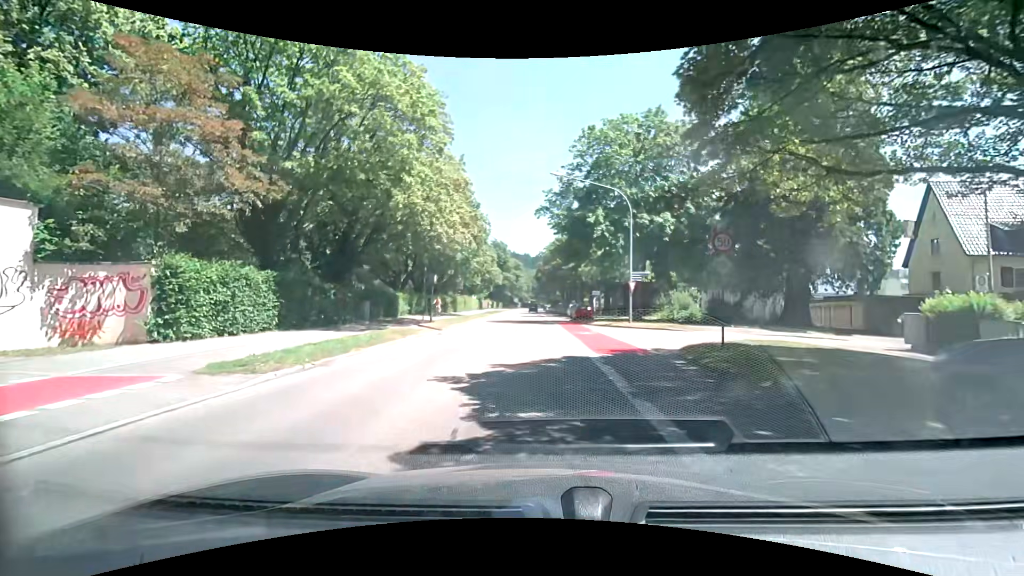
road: secondary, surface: asphalt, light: Day
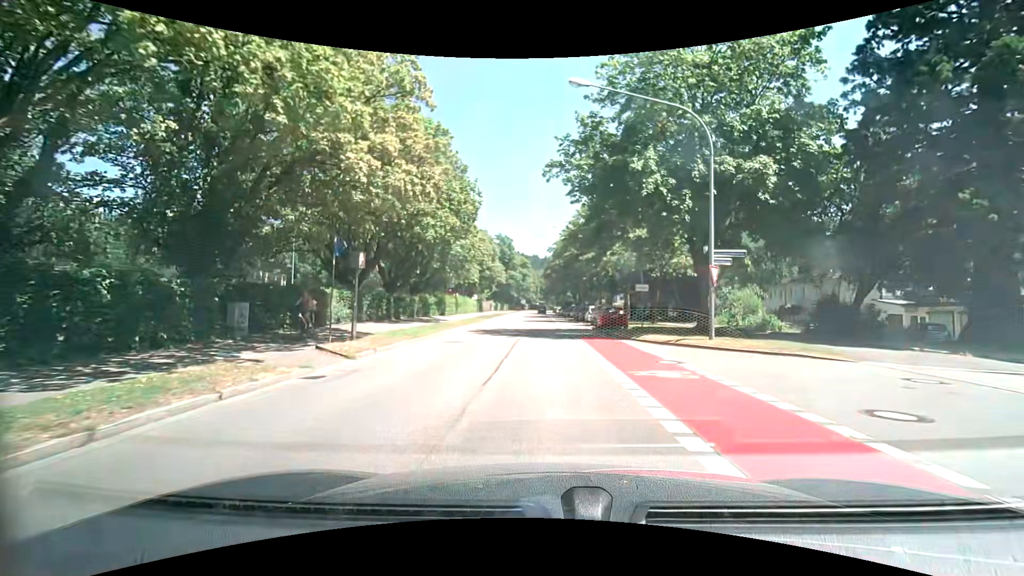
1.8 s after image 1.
(-0.4, +14.1) m; -1°
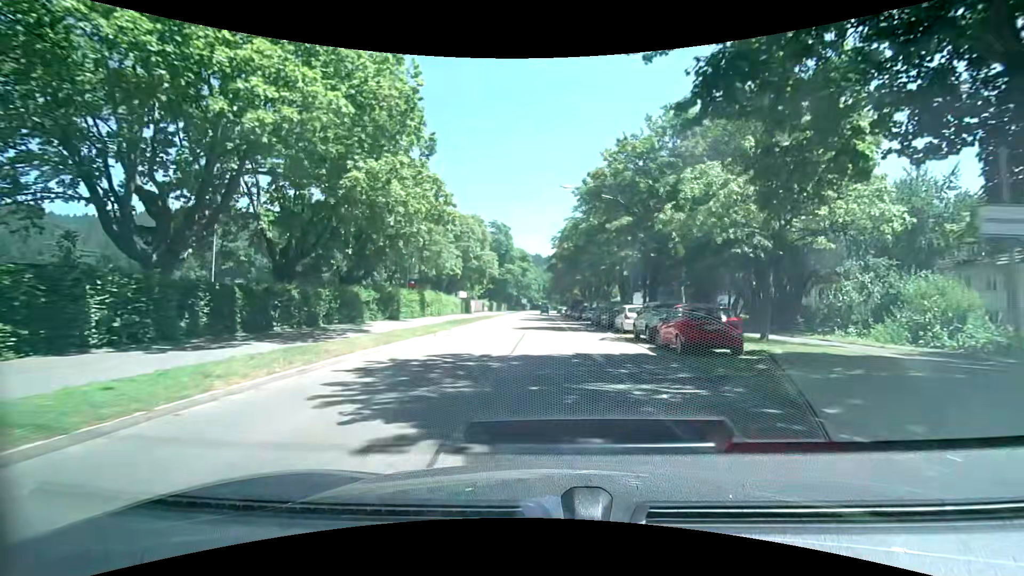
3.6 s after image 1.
(-0.3, +18.3) m; -1°
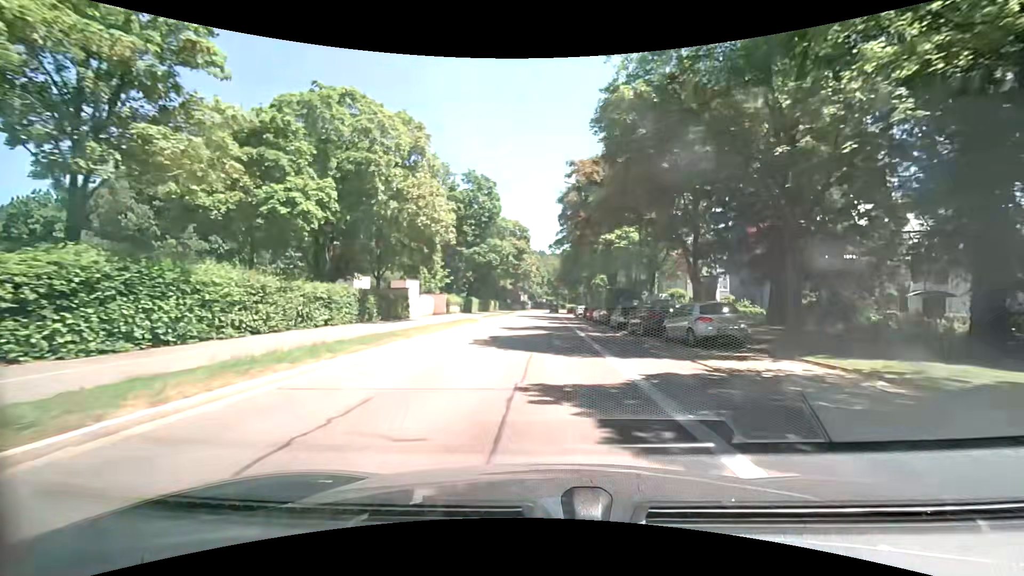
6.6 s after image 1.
(-0.2, +36.2) m; 0°
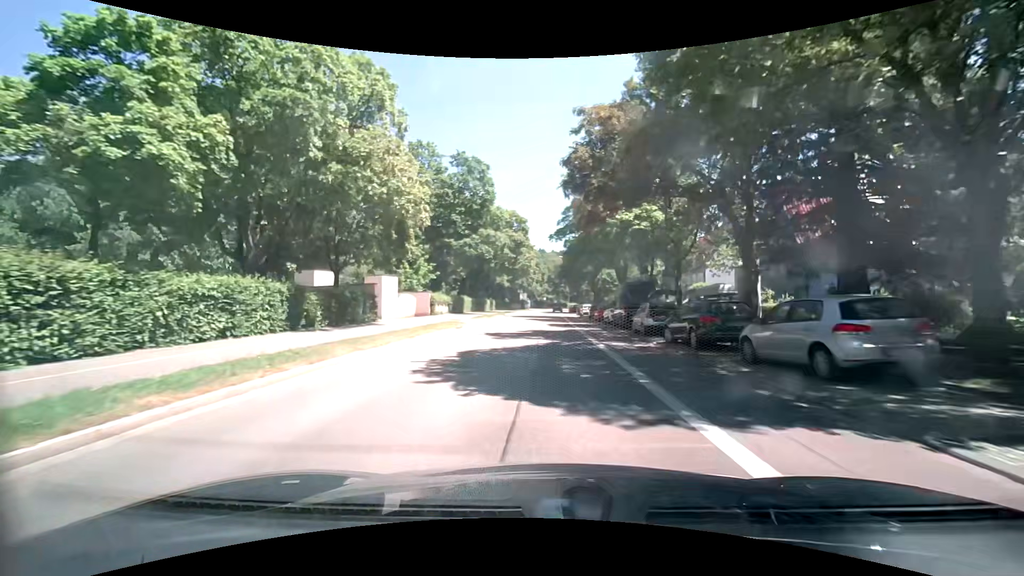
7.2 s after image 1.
(0.0, +7.6) m; -1°
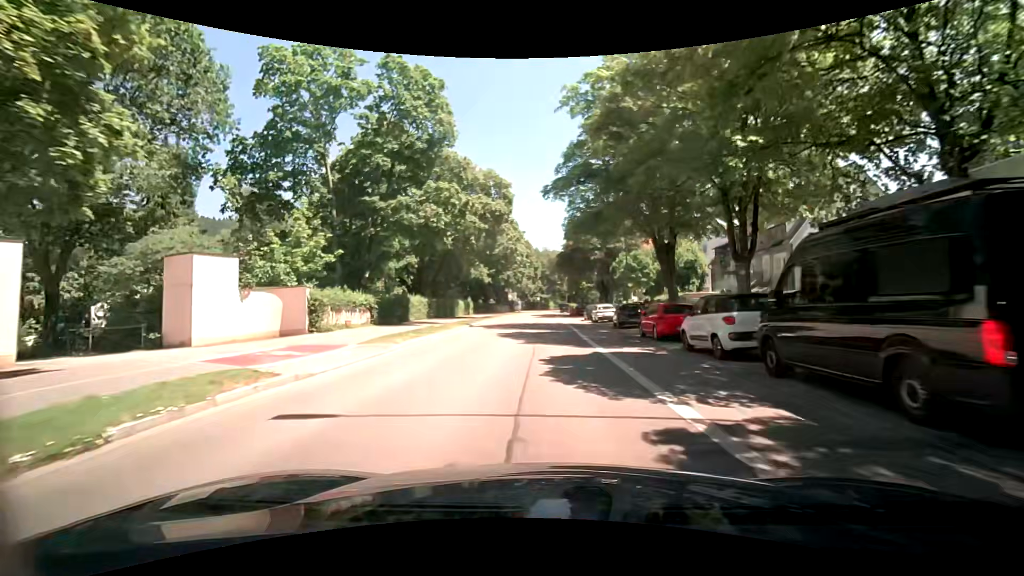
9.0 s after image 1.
(+0.3, +22.5) m; +1°
(0, +10) (0, +20) (0, +30) (0, +40) (0, +50) (0, +60) (0, +70) (+1, +80) (+2, +90) (+3, +100) m
